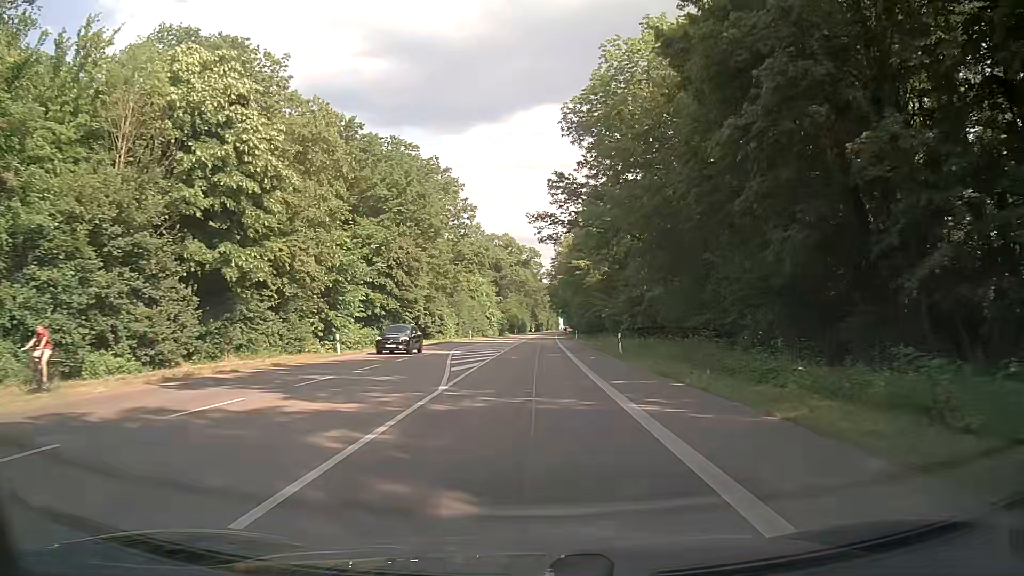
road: secondary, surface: asphalt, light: Day
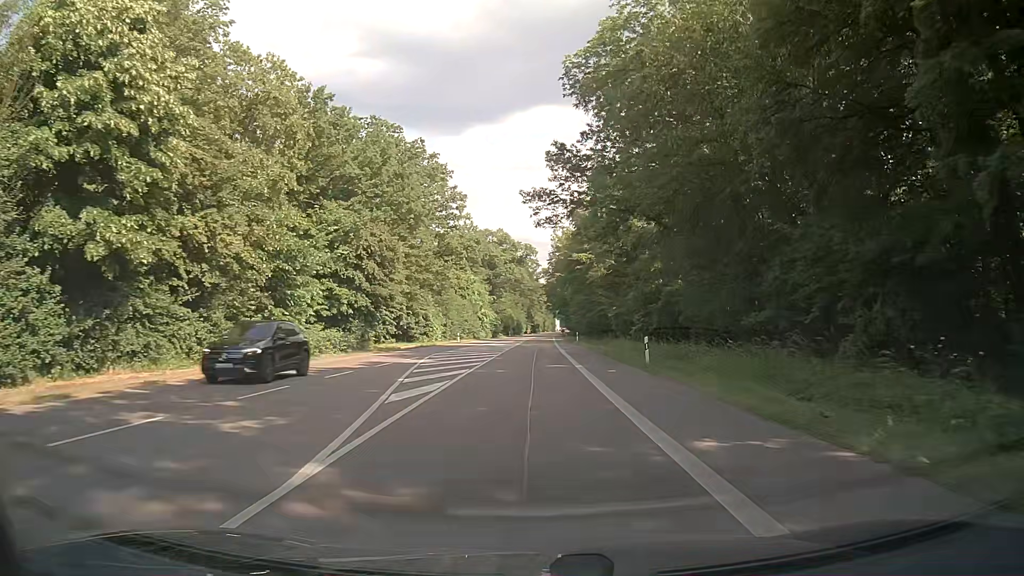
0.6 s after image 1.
(+0.1, +9.0) m; +1°
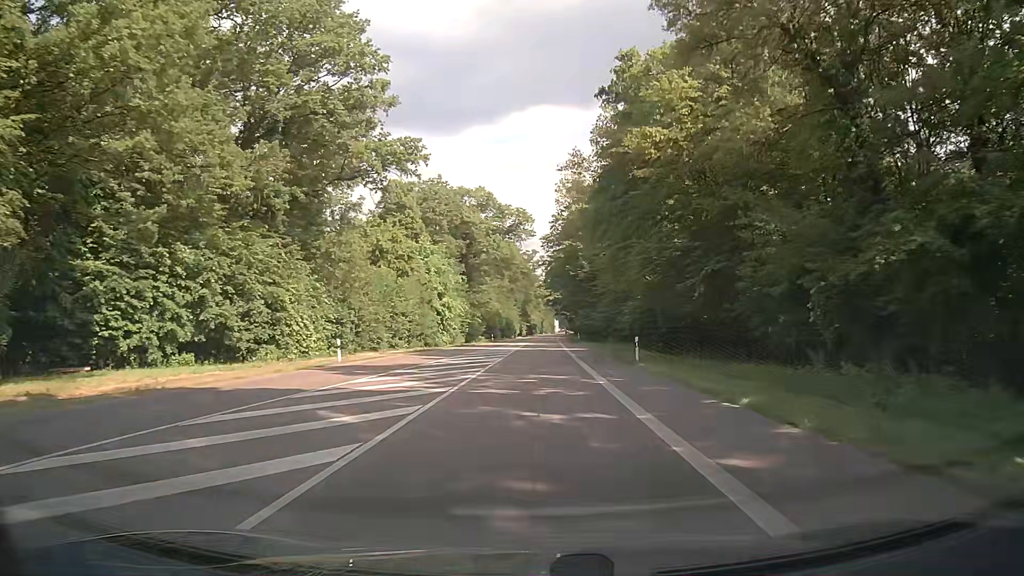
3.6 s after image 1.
(+0.2, +45.2) m; +1°
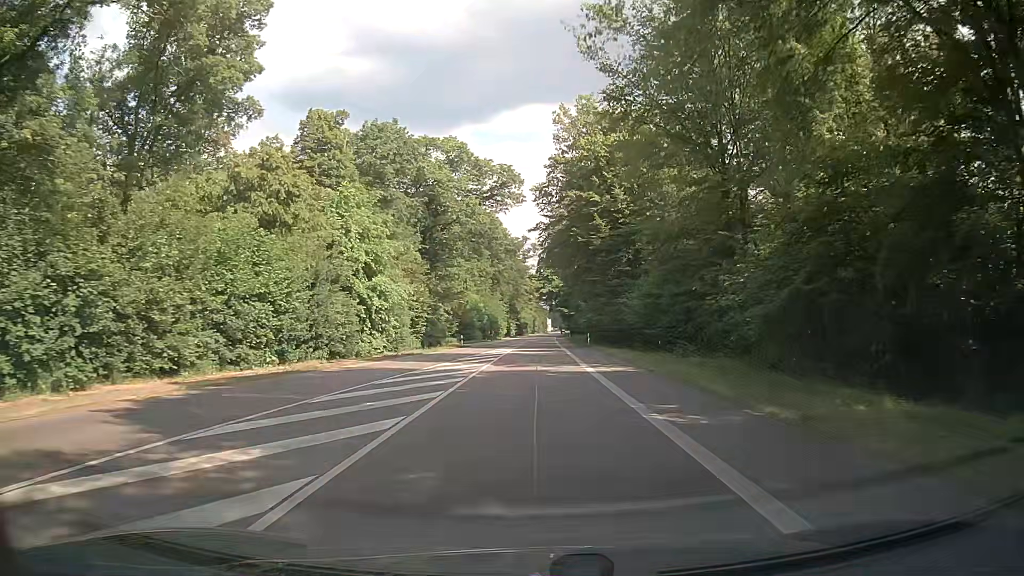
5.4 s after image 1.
(+0.1, +27.4) m; 0°
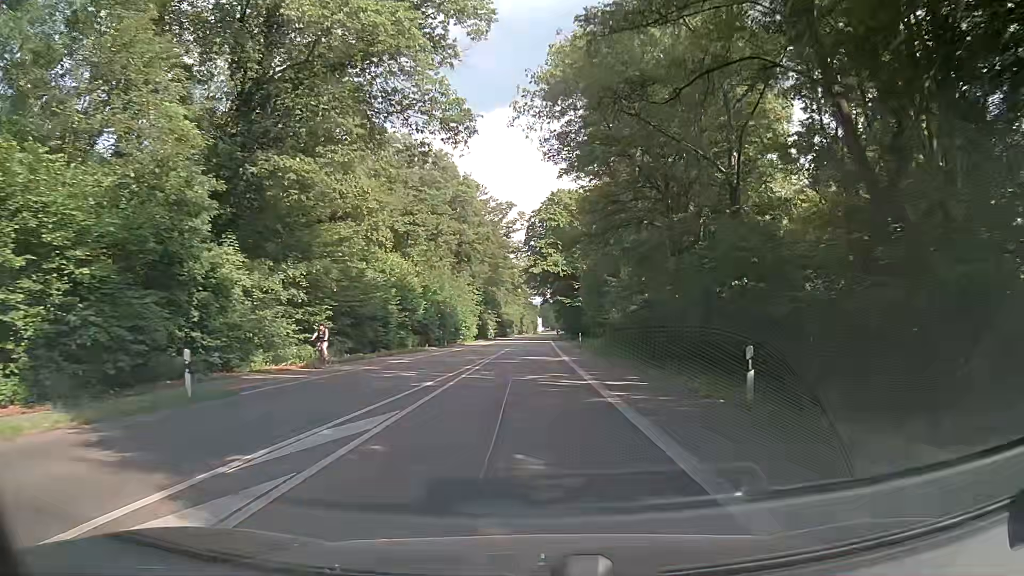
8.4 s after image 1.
(+0.5, +46.1) m; +1°
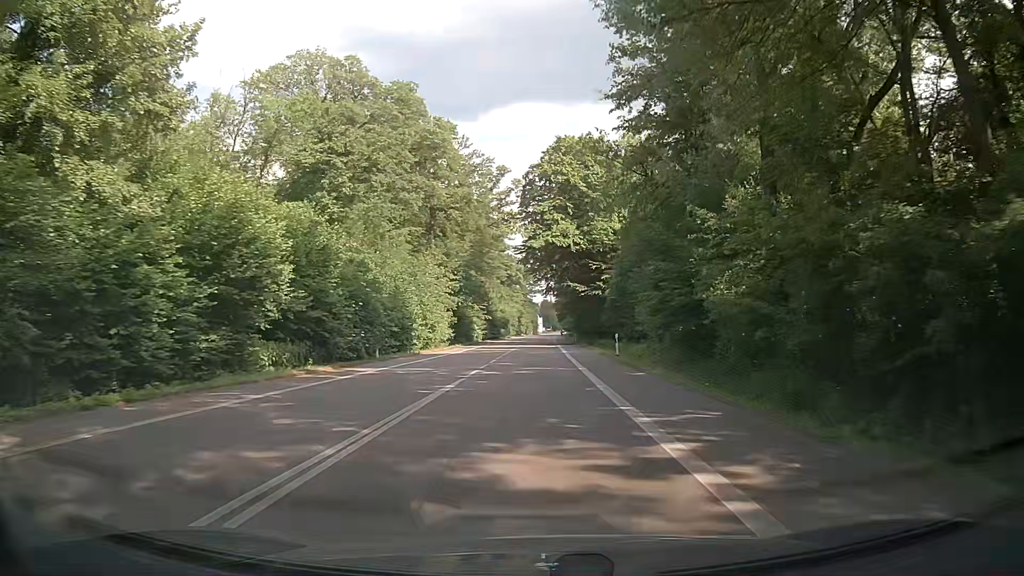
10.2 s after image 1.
(-0.2, +27.7) m; -2°
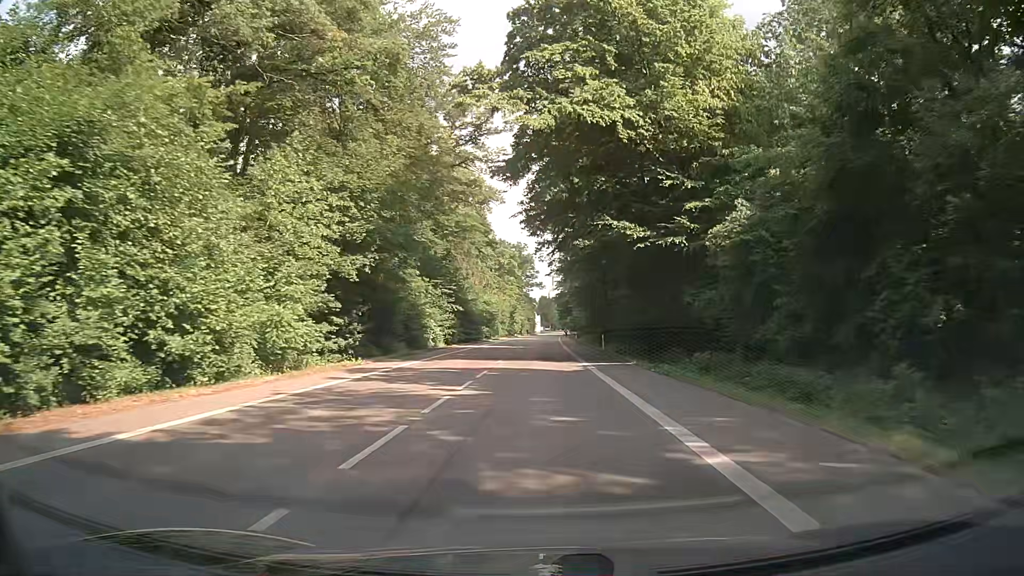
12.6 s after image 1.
(+1.0, +36.8) m; +2°
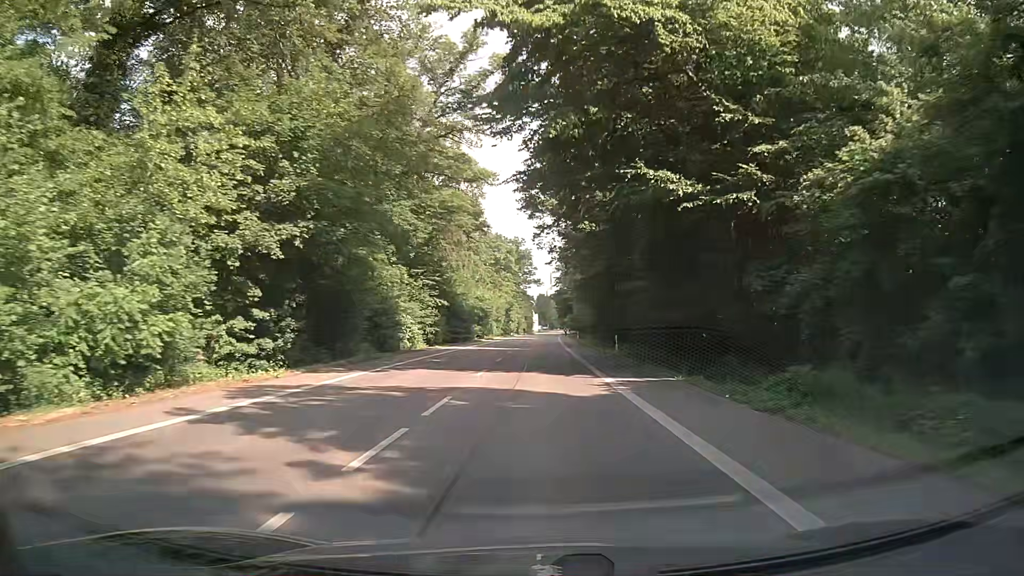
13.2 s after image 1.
(0.0, +9.2) m; +1°
(0, +10) (0, +20) (0, +30) (0, +40) (0, +50) (0, +60) (0, +70) (0, +80) (0, +90) (0, +100) m
